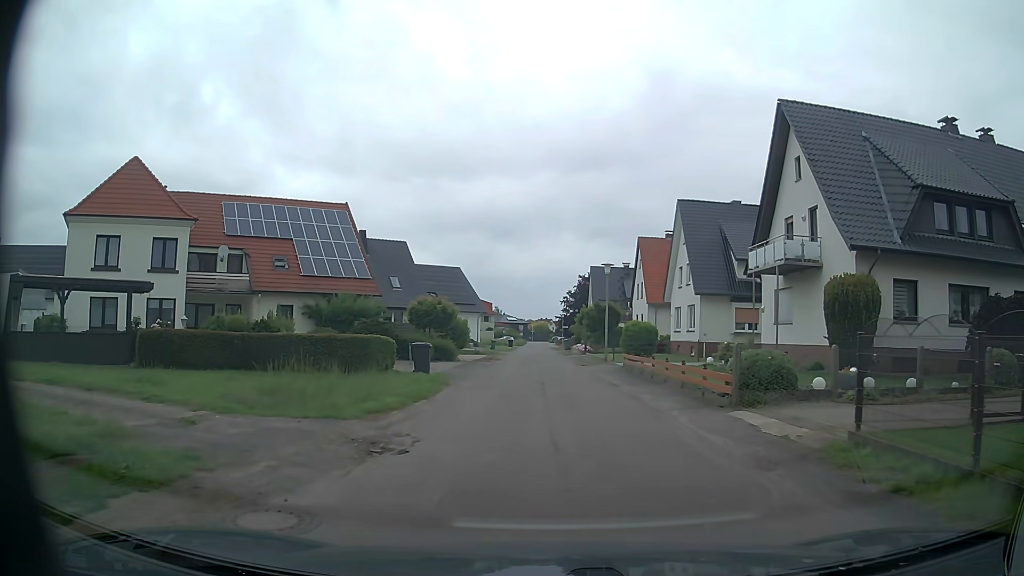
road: residential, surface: asphalt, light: Day
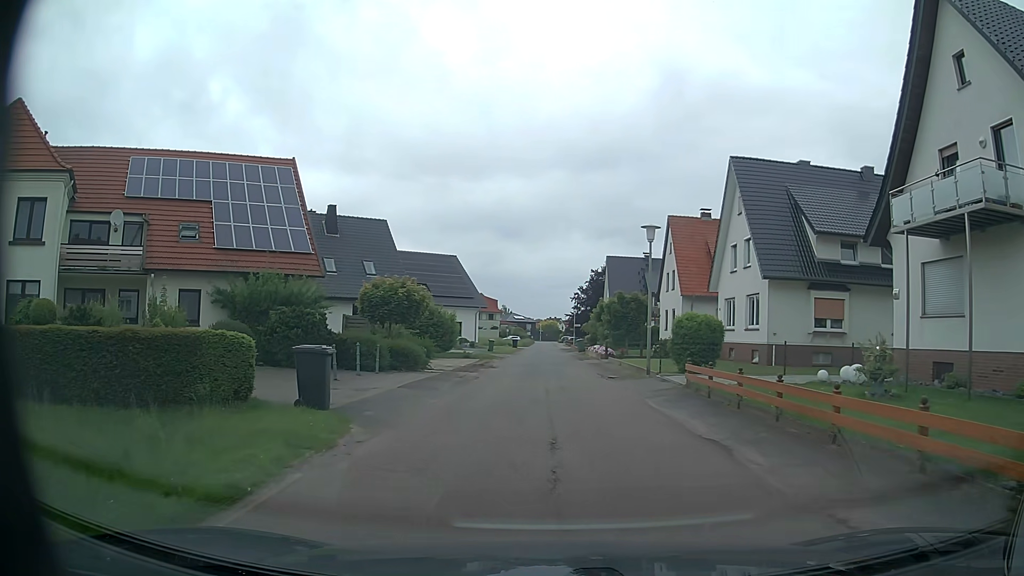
(-0.1, +11.3) m; -1°
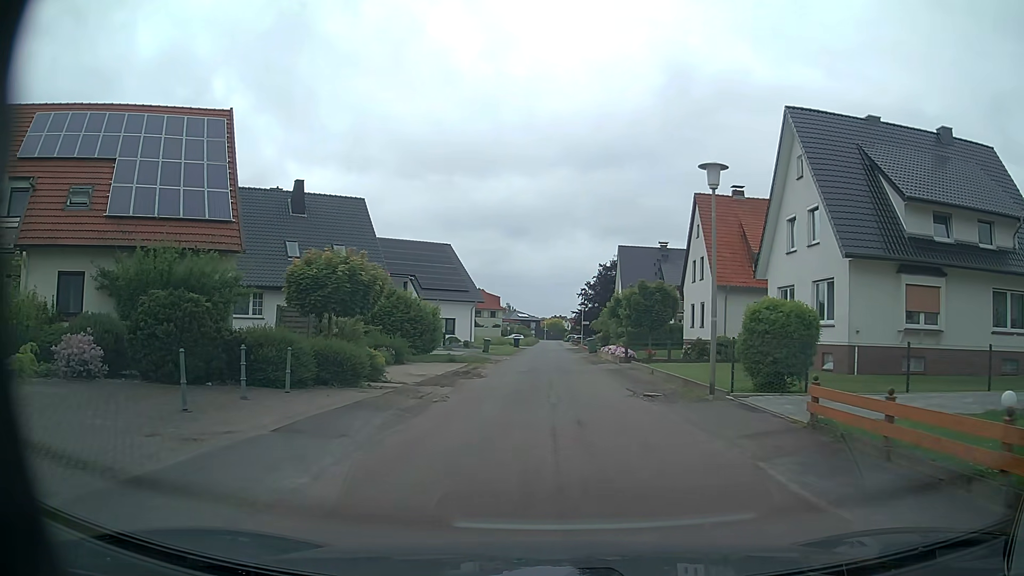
(-0.1, +7.9) m; 0°
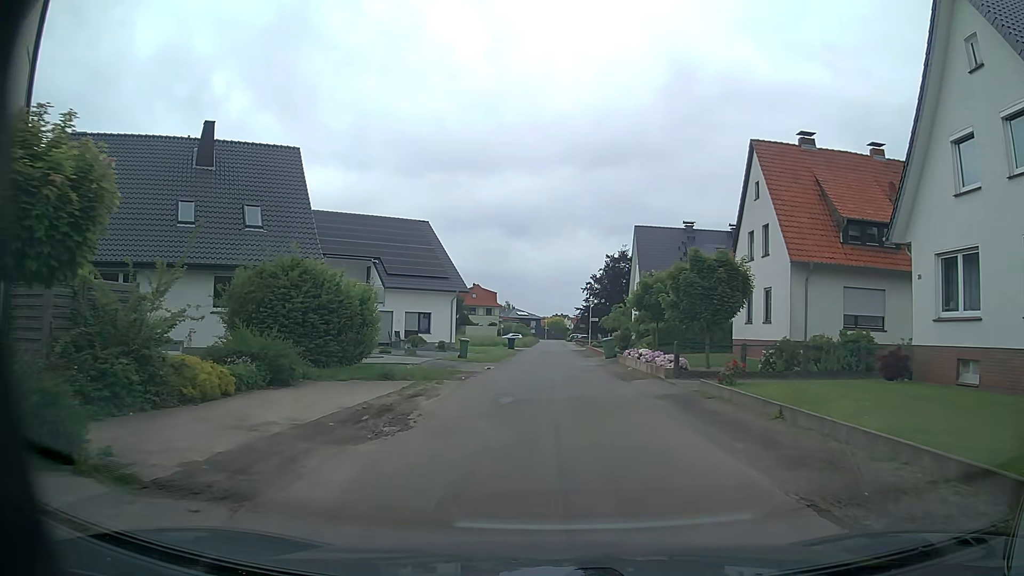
(-0.1, +12.7) m; 0°
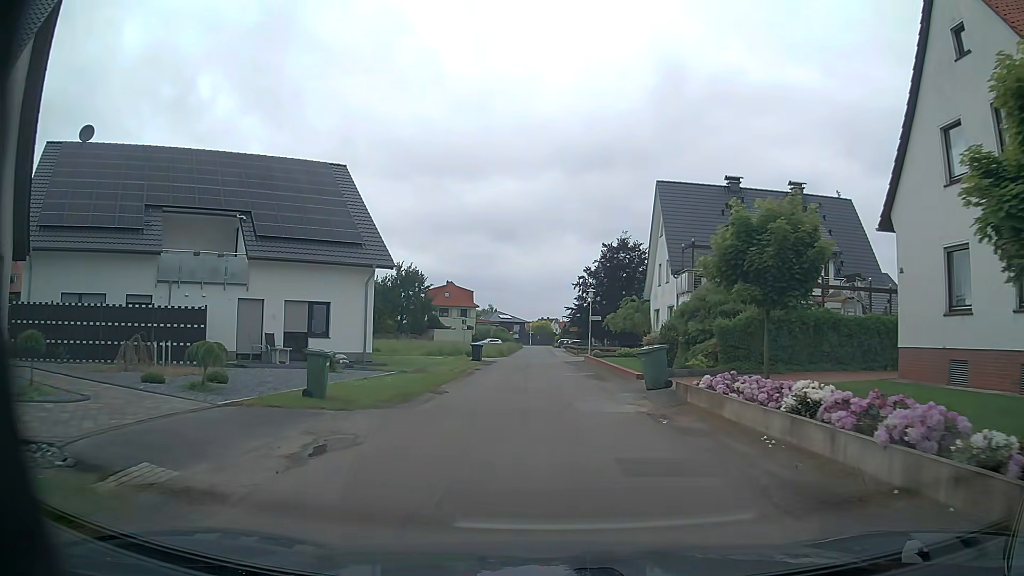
(+0.1, +18.8) m; +1°
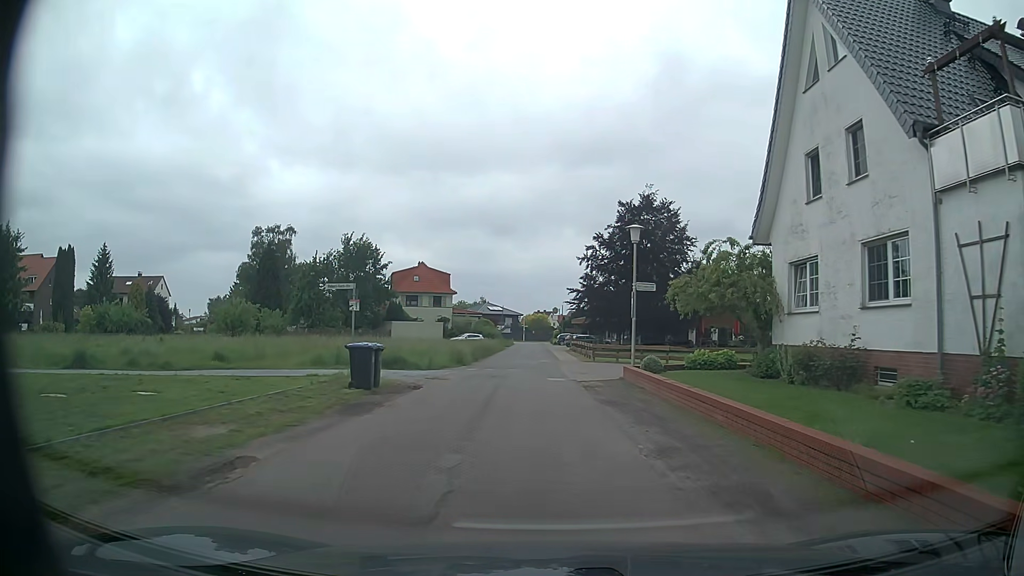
(0.0, +24.7) m; 0°
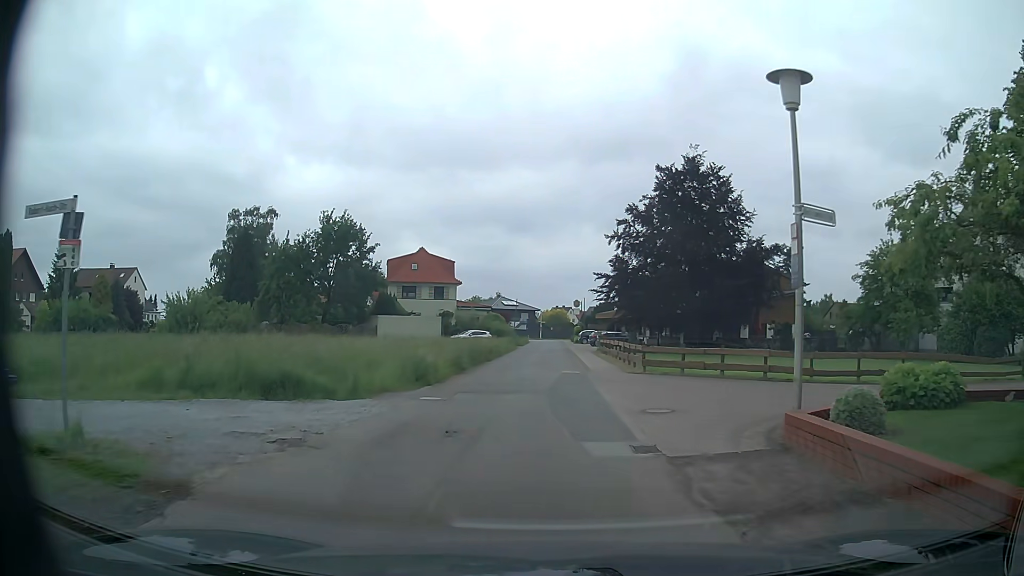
(-0.1, +12.7) m; -1°
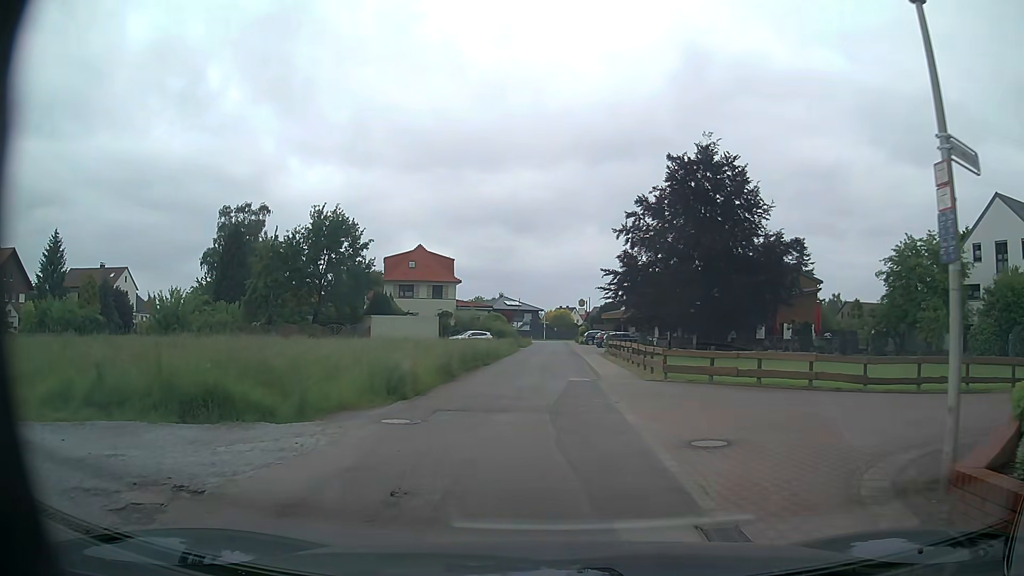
(0.0, +3.5) m; 0°
(0, +10) (0, +20) (0, +30) (0, +40) (0, +50) (0, +60) (0, +70) (0, +80) (0, +90) (-1, +100) m
